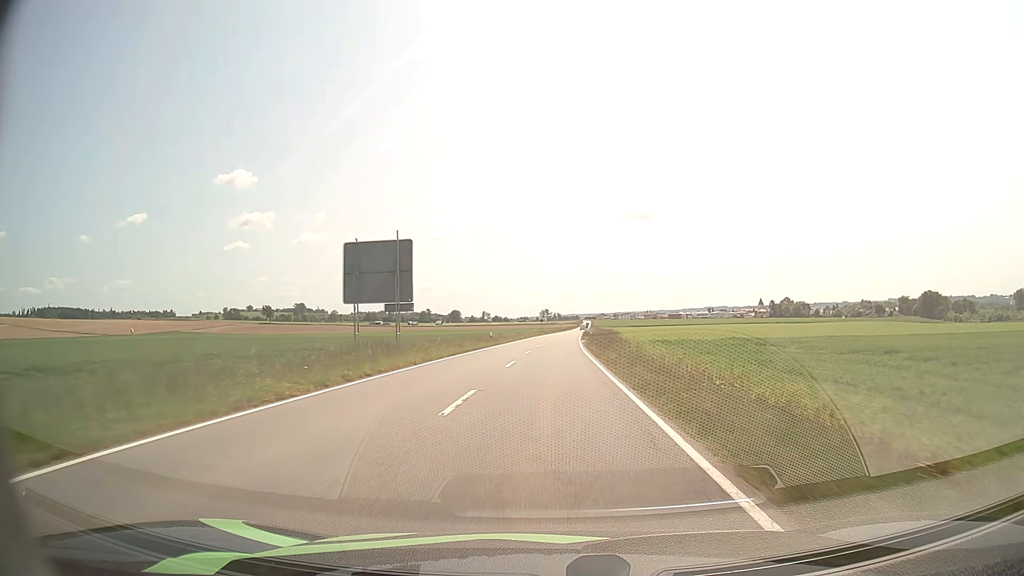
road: tertiary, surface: asphalt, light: Day
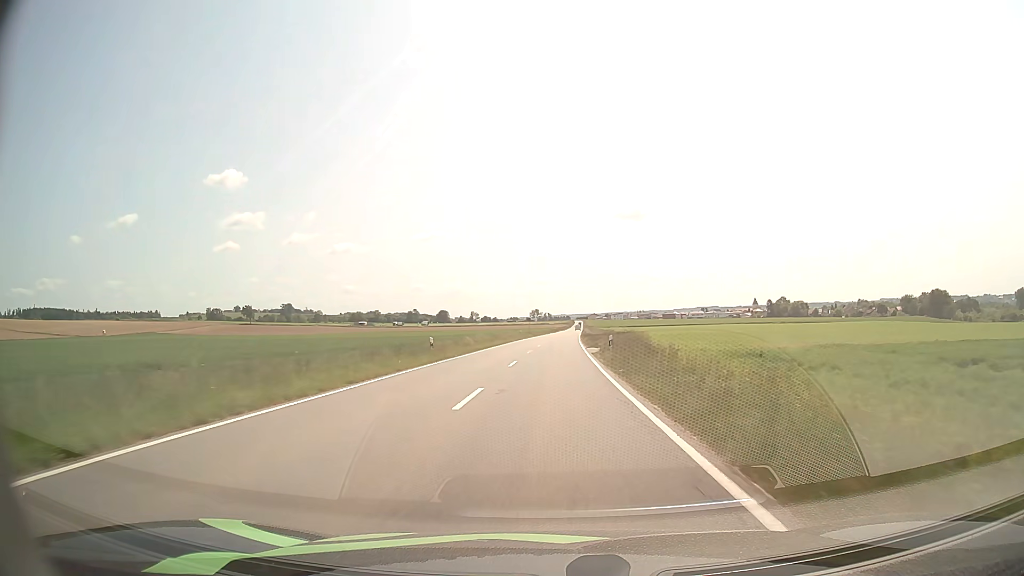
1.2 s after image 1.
(+0.1, +23.6) m; +1°
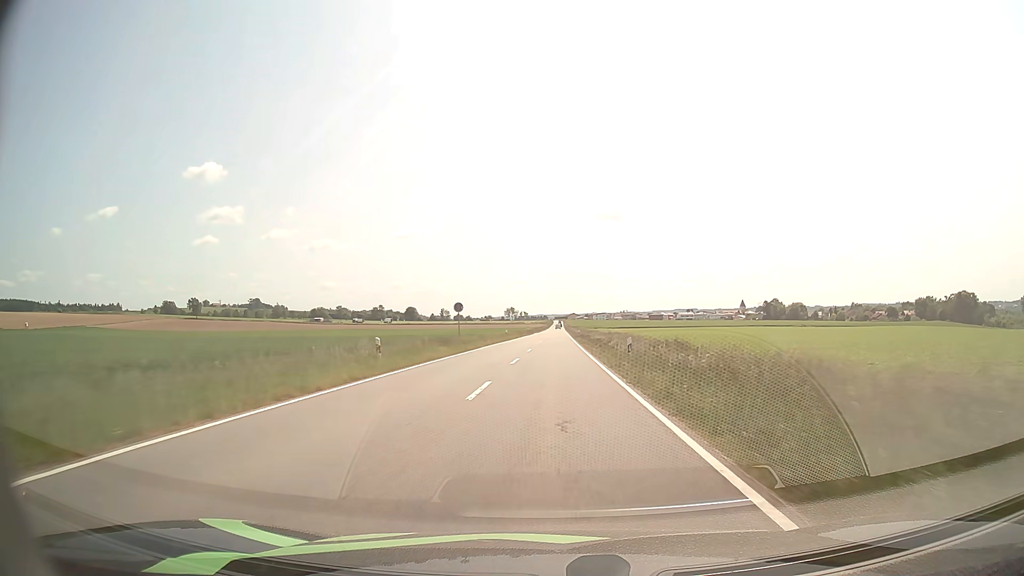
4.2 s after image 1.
(+1.0, +61.3) m; +2°
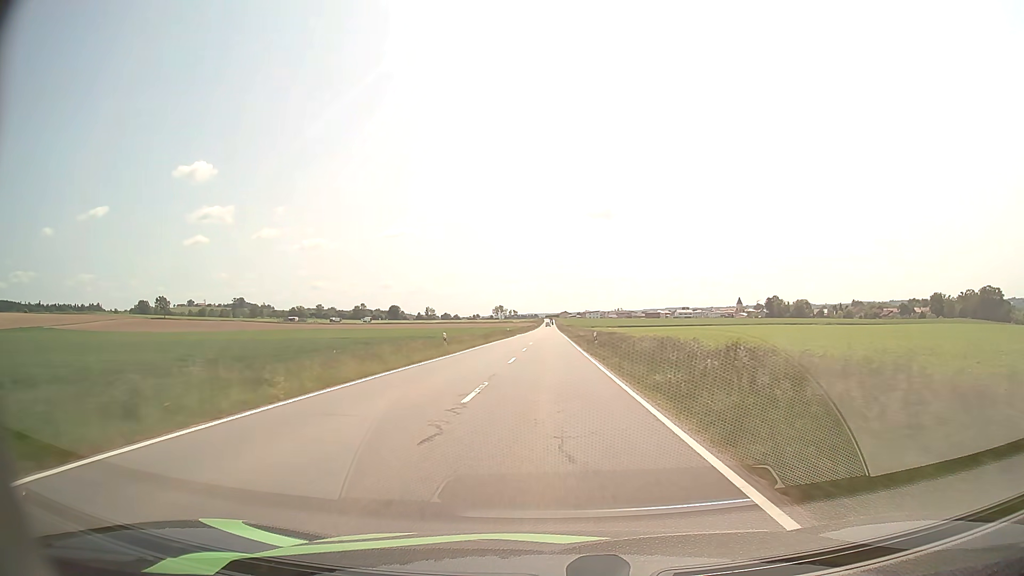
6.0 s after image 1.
(+0.3, +37.6) m; +1°
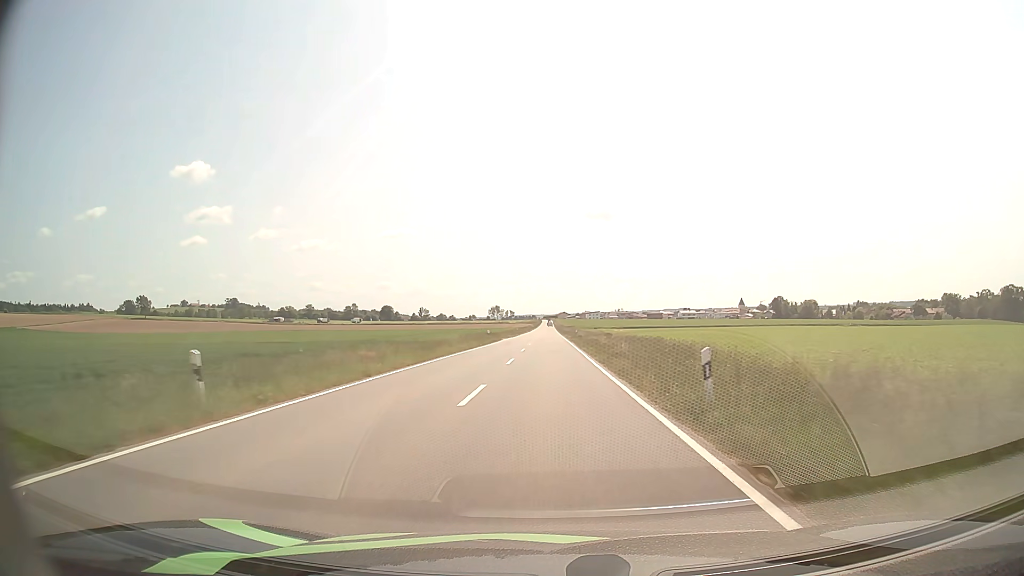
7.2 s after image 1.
(0.0, +25.2) m; 0°
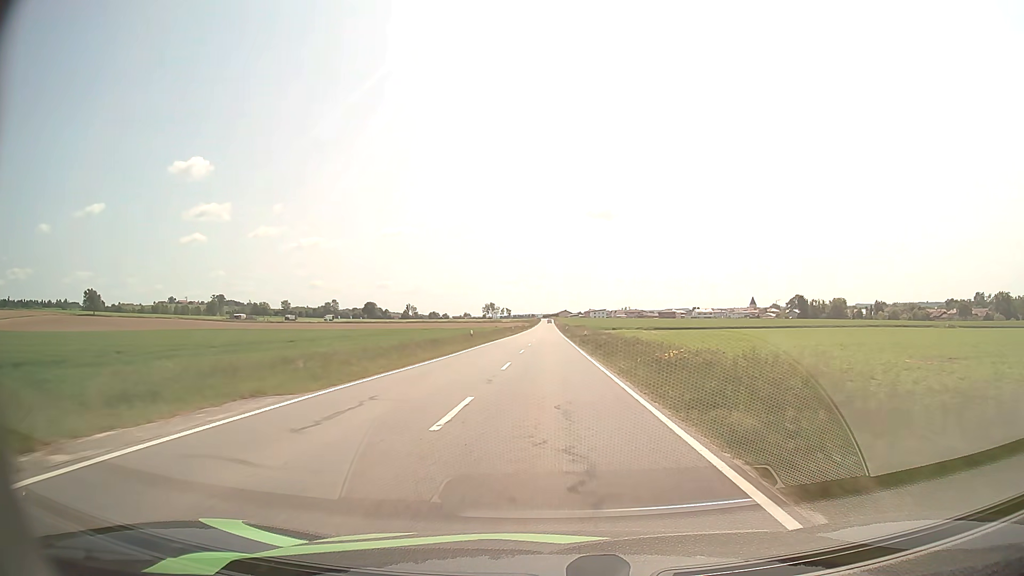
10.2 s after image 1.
(+0.1, +65.5) m; 0°
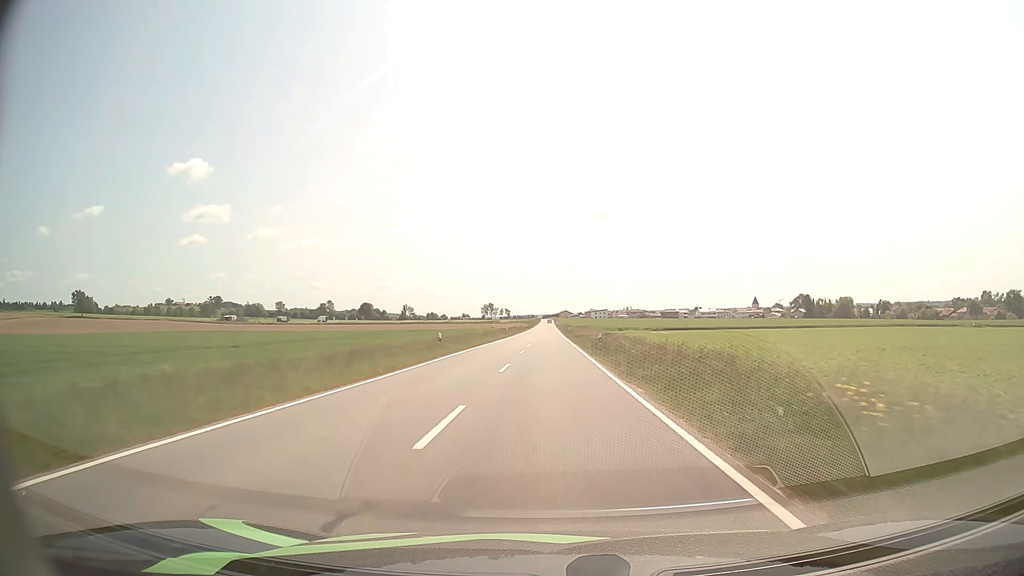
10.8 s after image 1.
(0.0, +13.5) m; 0°
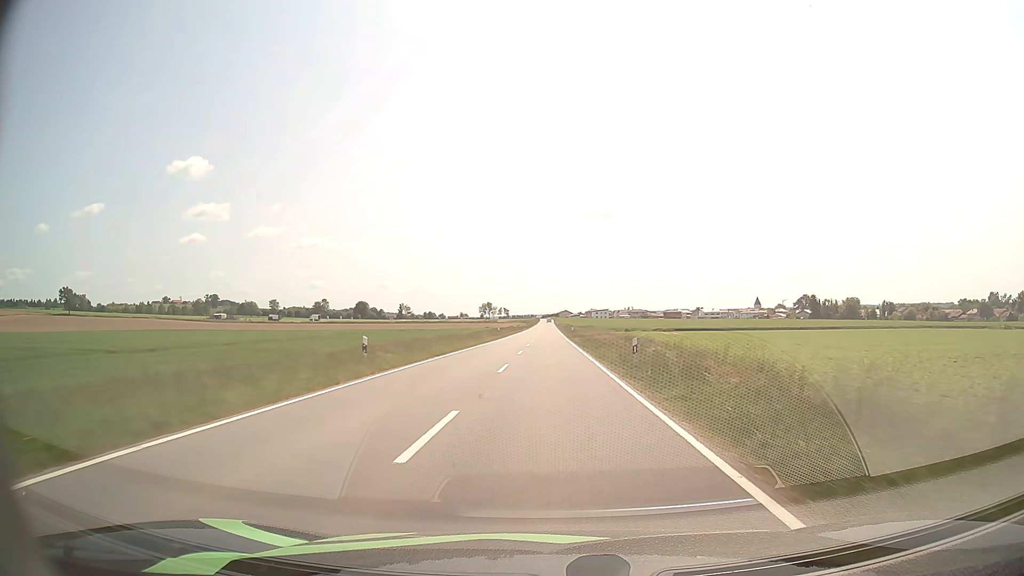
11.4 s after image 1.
(0.0, +13.6) m; 0°
(0, +10) (0, +20) (0, +30) (0, +40) (0, +50) (0, +60) (0, +70) (0, +80) (0, +90) (0, +100) m
